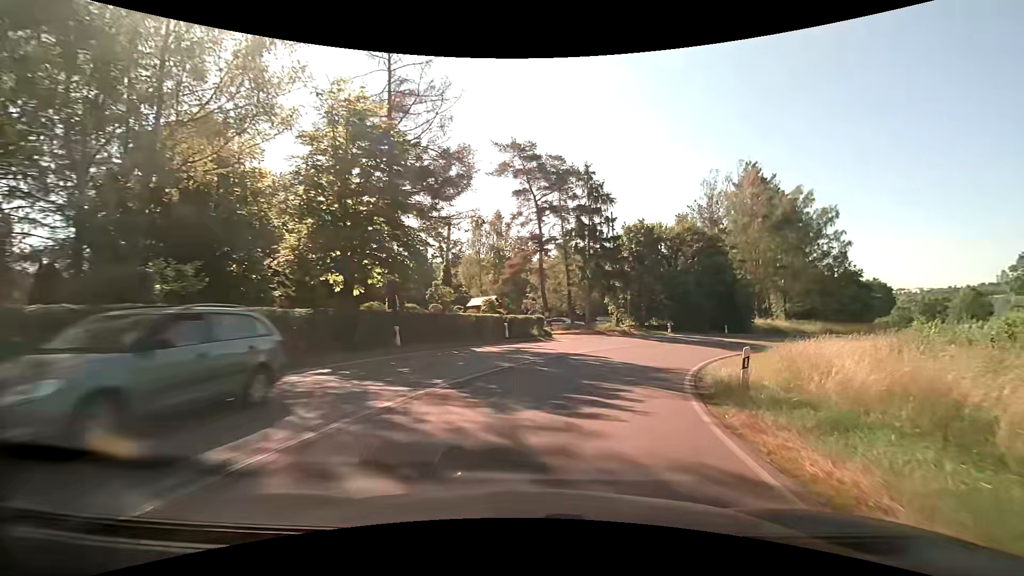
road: secondary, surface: asphalt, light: Day
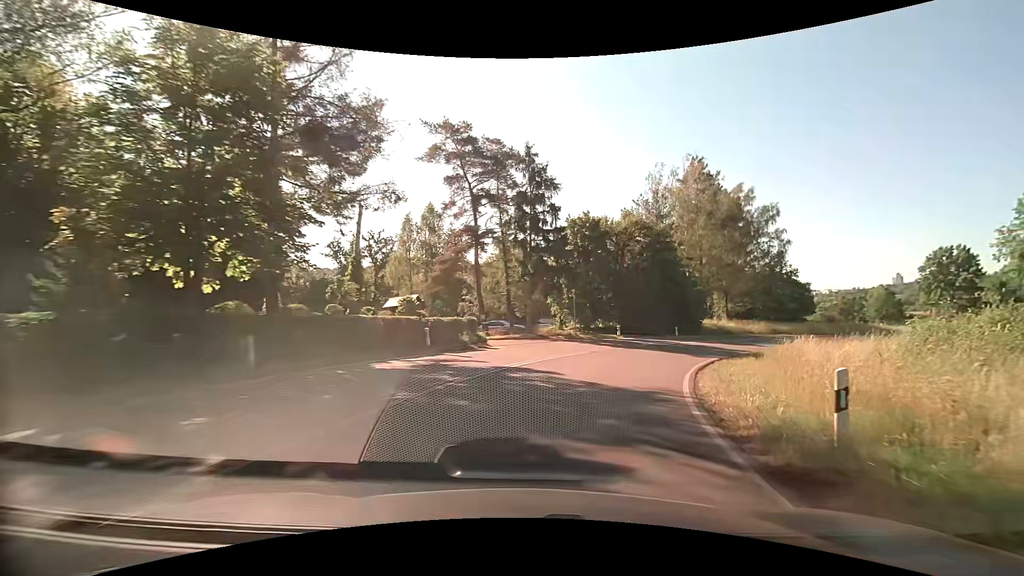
(+0.4, +5.7) m; +7°
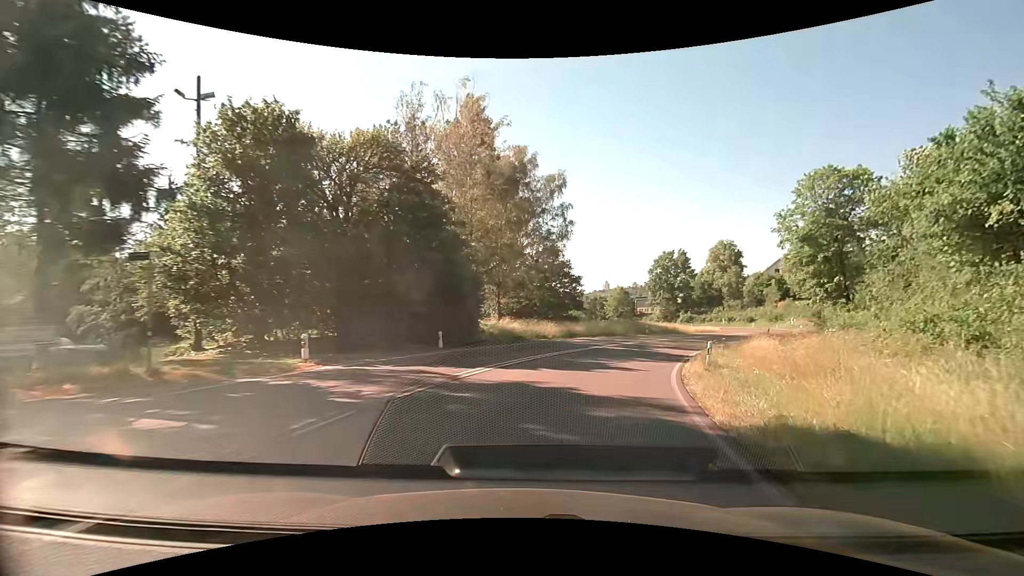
(+5.5, +22.5) m; +27°
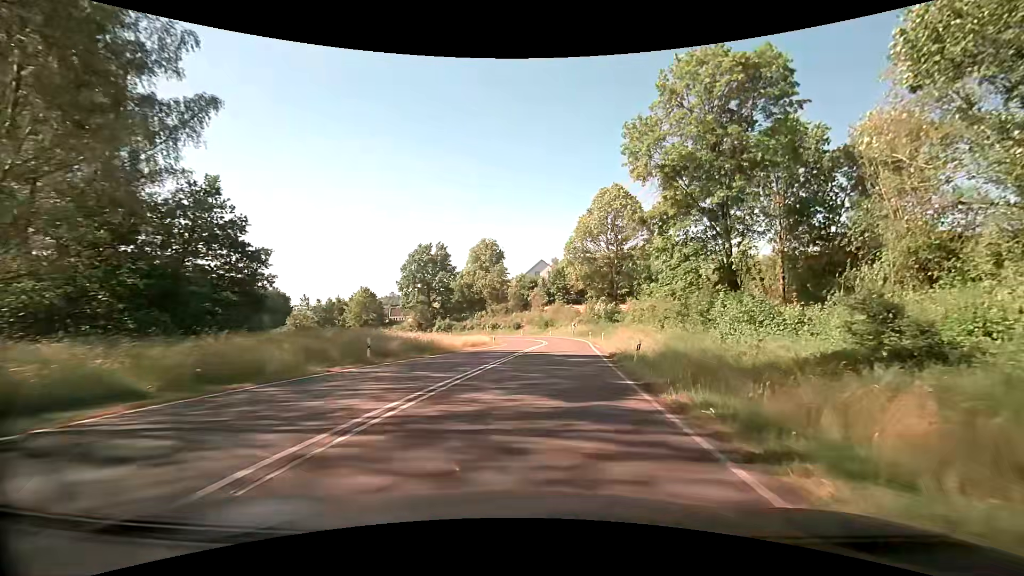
(+7.7, +29.3) m; +28°
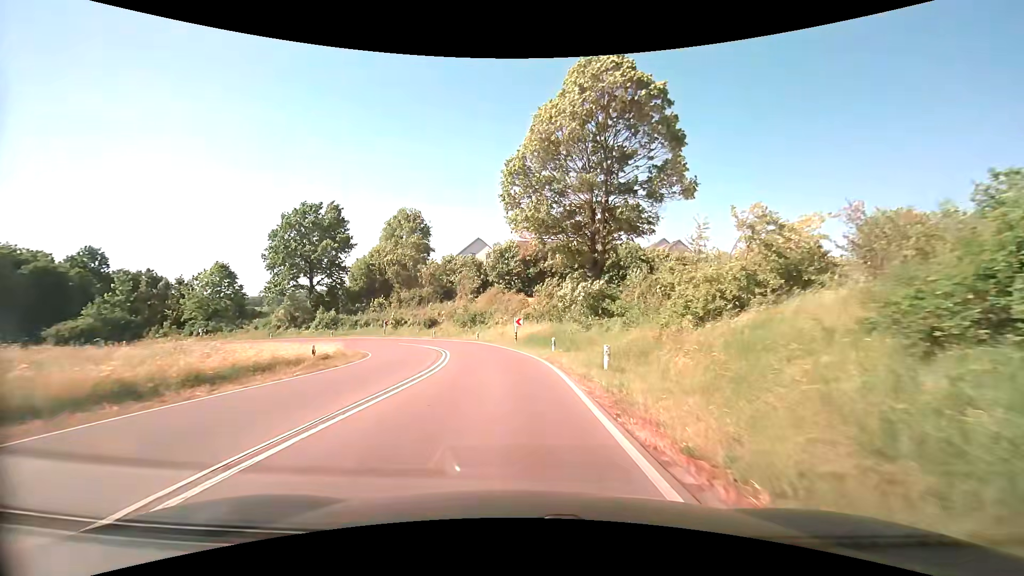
(+2.7, +32.8) m; +6°
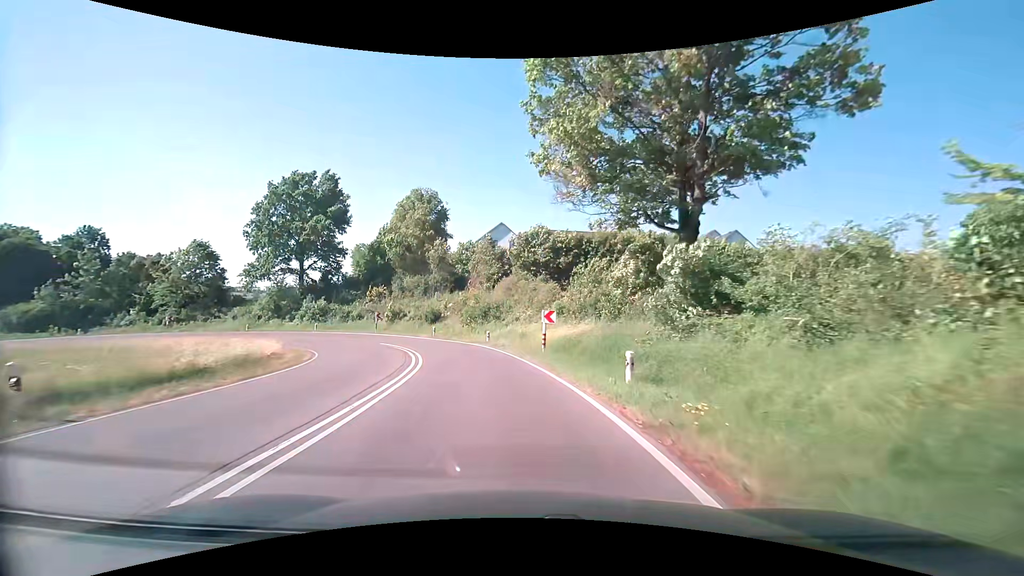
(-0.4, +13.6) m; -3°
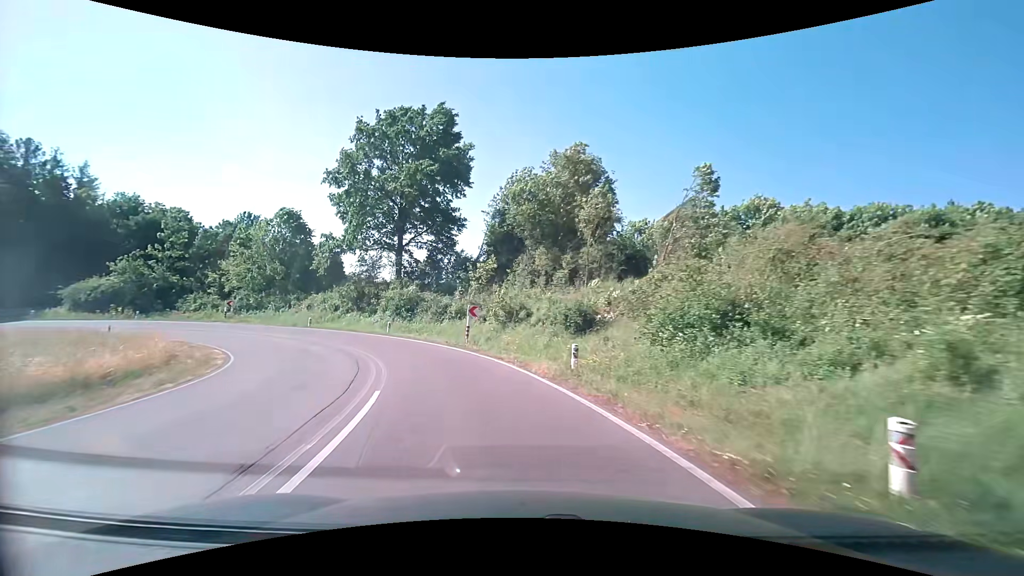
(-3.5, +26.0) m; -18°
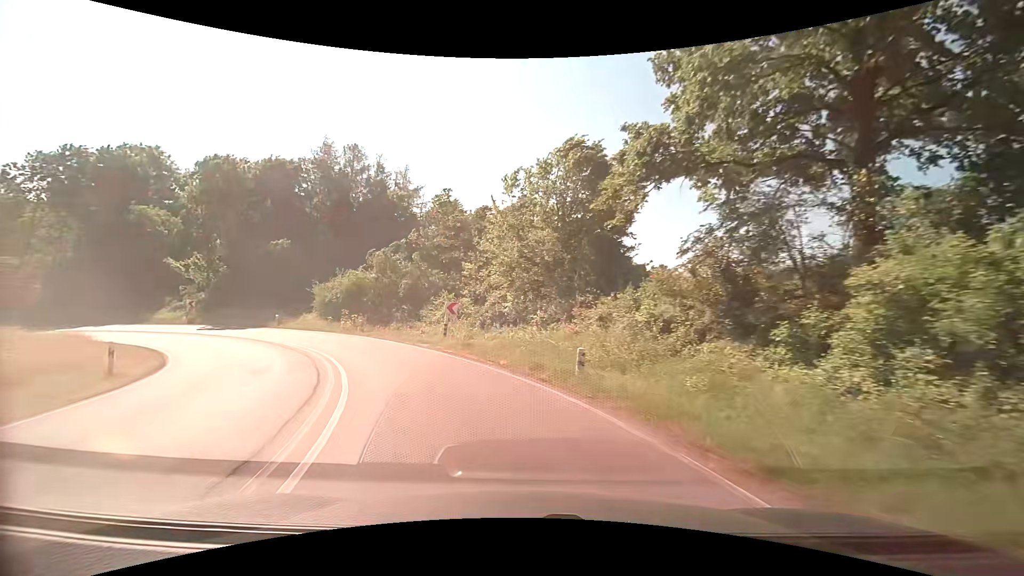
(-9.3, +29.0) m; -38°
